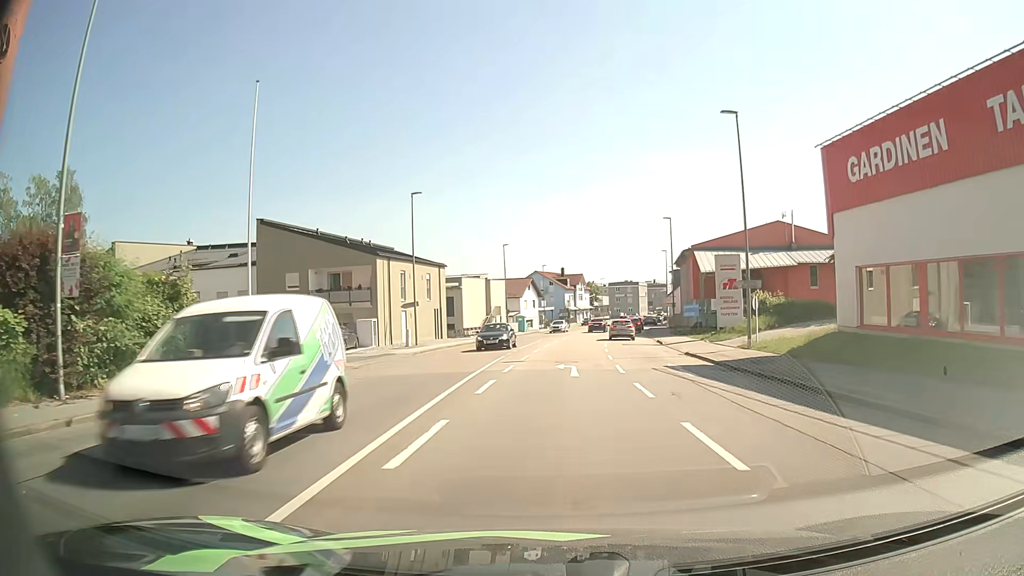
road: tertiary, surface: asphalt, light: Day
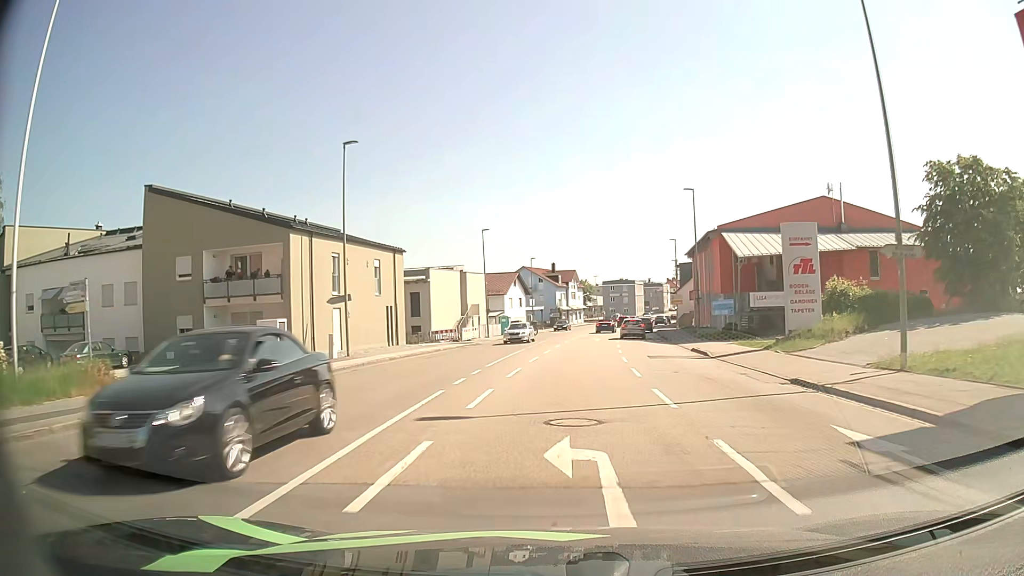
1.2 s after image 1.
(+0.1, +13.8) m; +1°
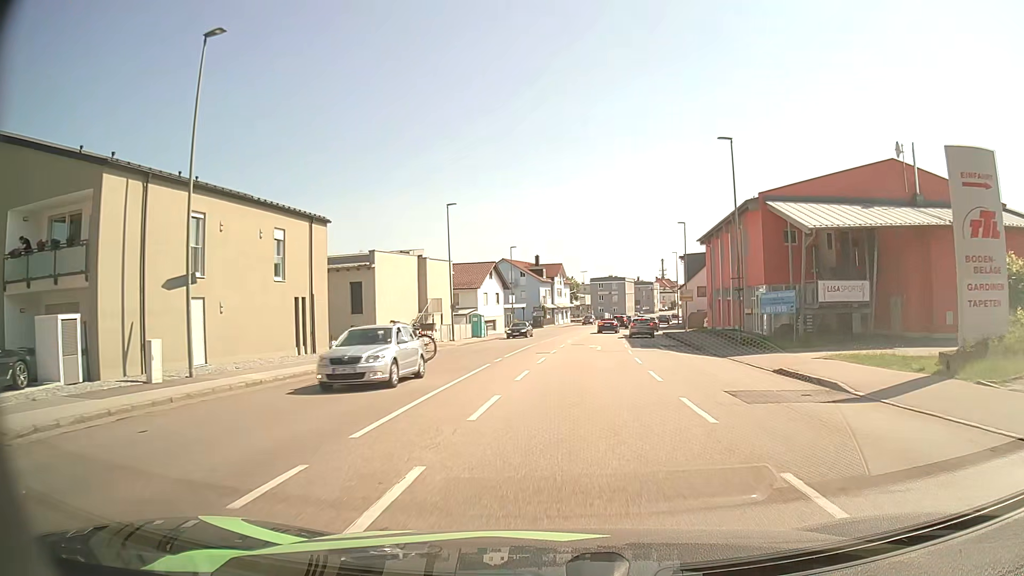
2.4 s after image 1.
(+0.1, +13.6) m; +1°
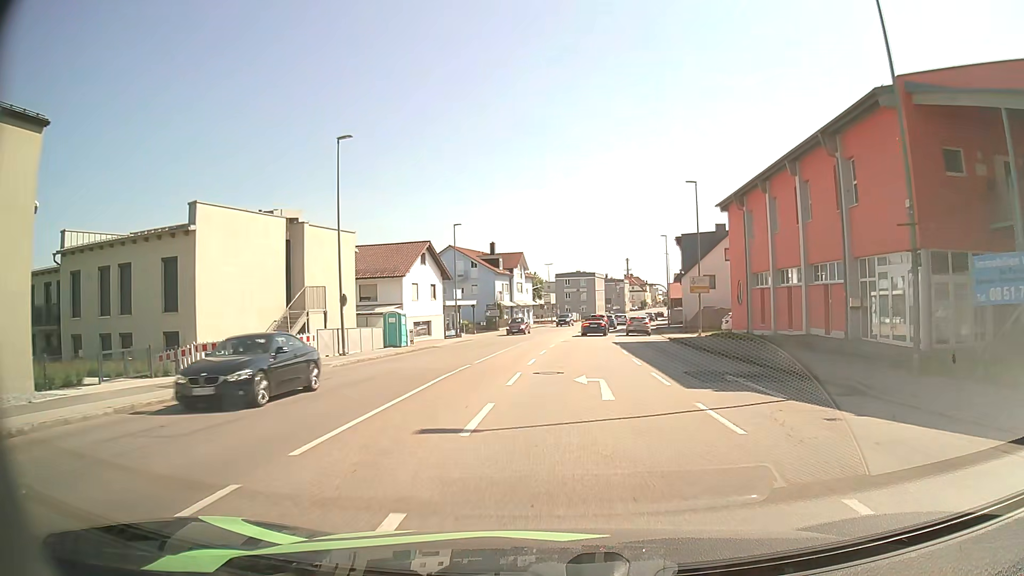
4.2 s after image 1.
(+0.6, +19.5) m; +3°
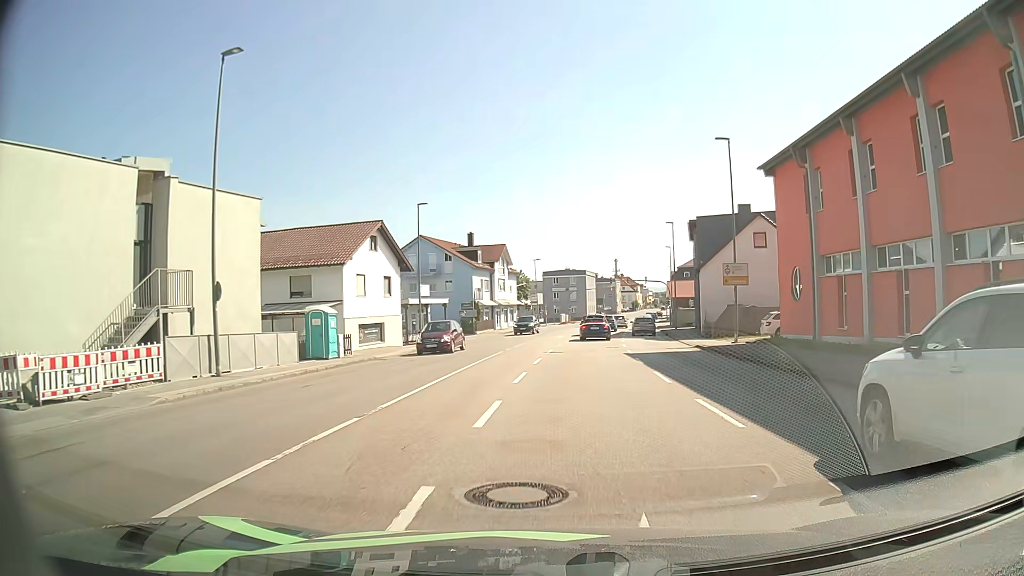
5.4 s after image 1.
(+0.1, +11.3) m; +1°
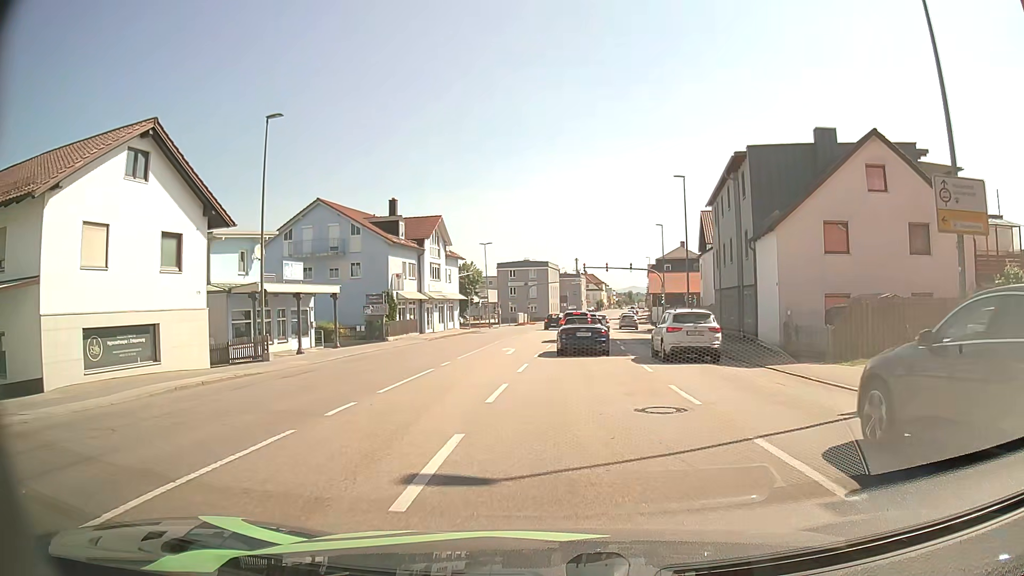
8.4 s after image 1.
(+0.7, +21.5) m; +4°
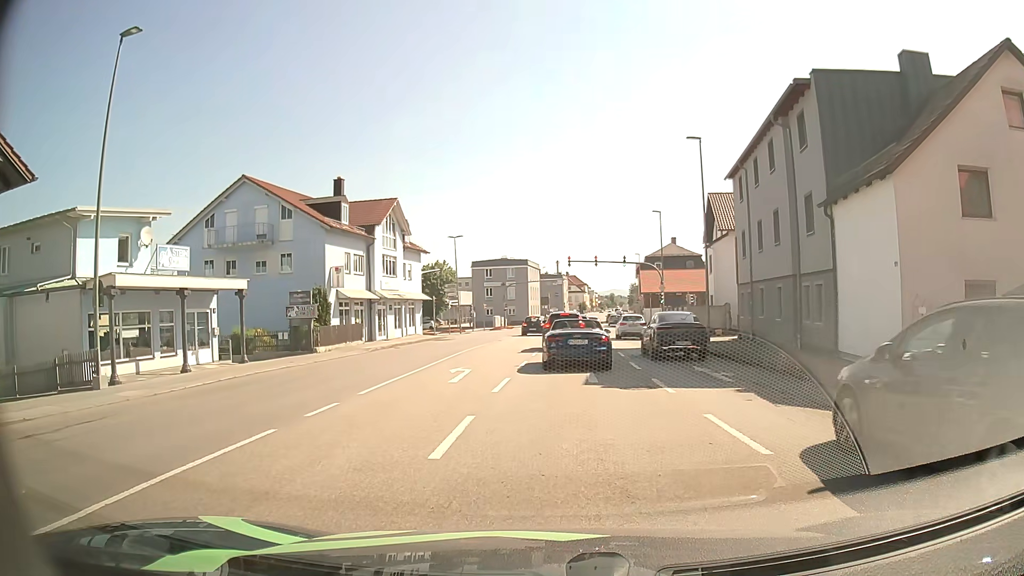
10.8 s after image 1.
(+0.2, +9.9) m; +2°
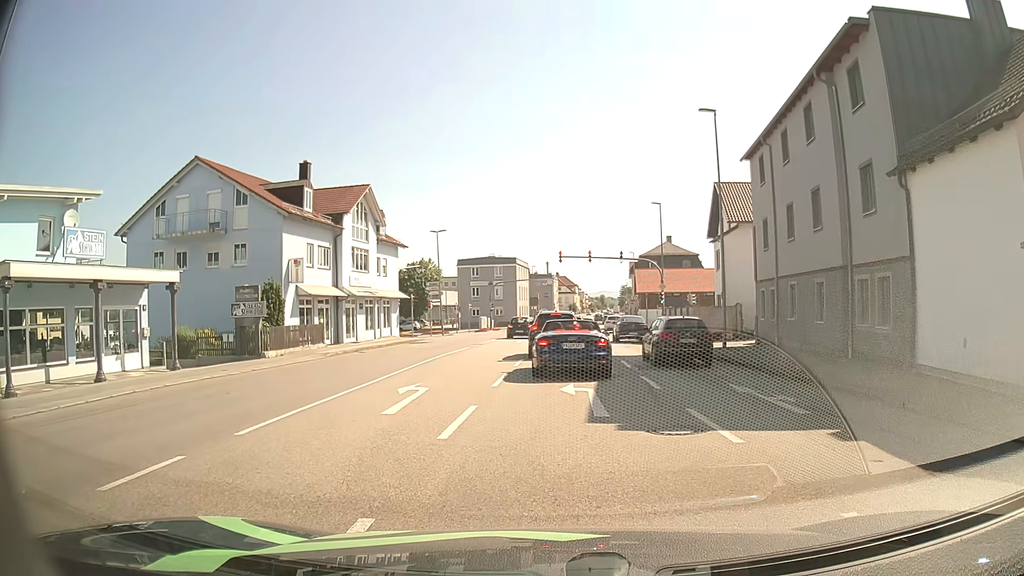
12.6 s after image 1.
(0.0, +5.0) m; 0°
(0, +10) (0, +20) (+1, +30) (+2, +40) (+3, +50) (+2, +60) (-1, +69) (-10, +75) (-19, +76) (-29, +76) m
